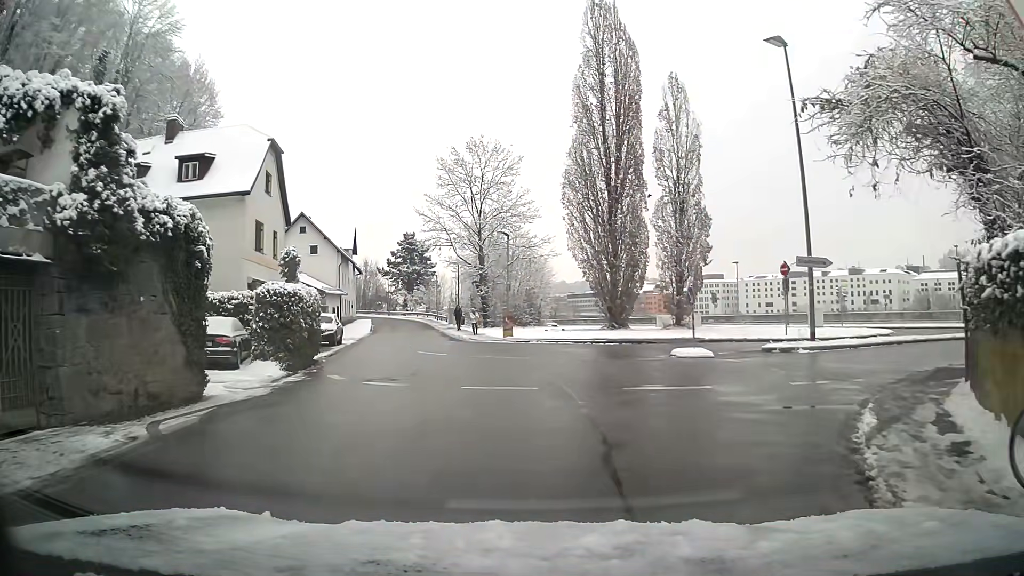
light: Day
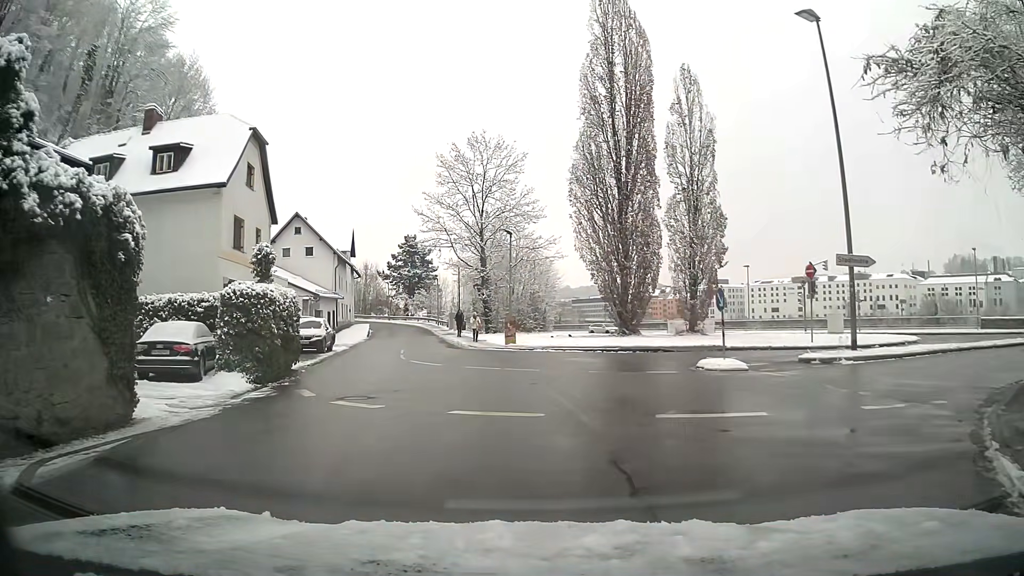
(0.0, +2.6) m; -1°
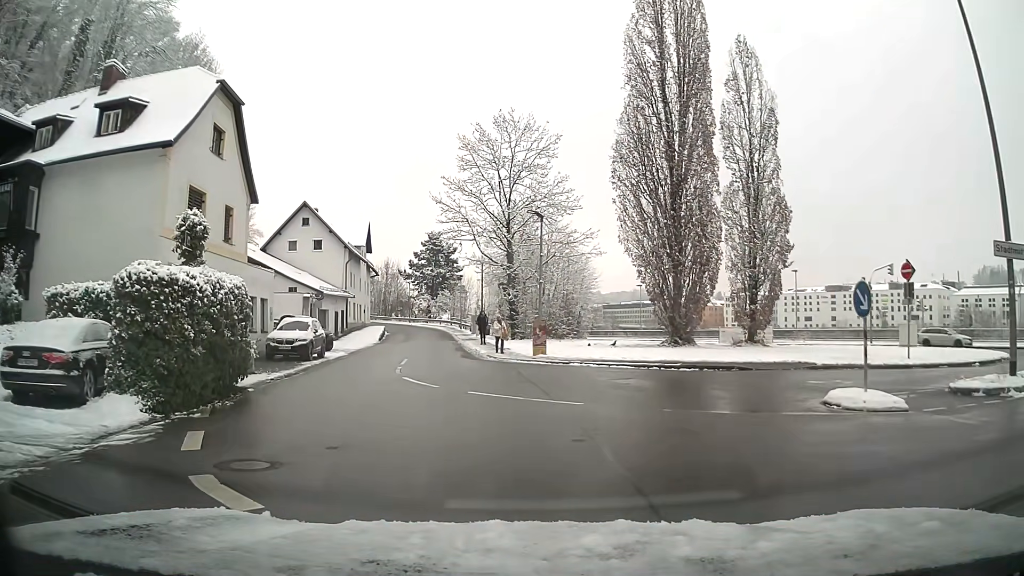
(-0.1, +6.2) m; -4°
(-1, +10) (-2, +20) (-3, +30) (-5, +40) (-6, +50) (-7, +60) (-9, +69) (-13, +79) (-19, +87) (-24, +95) m
